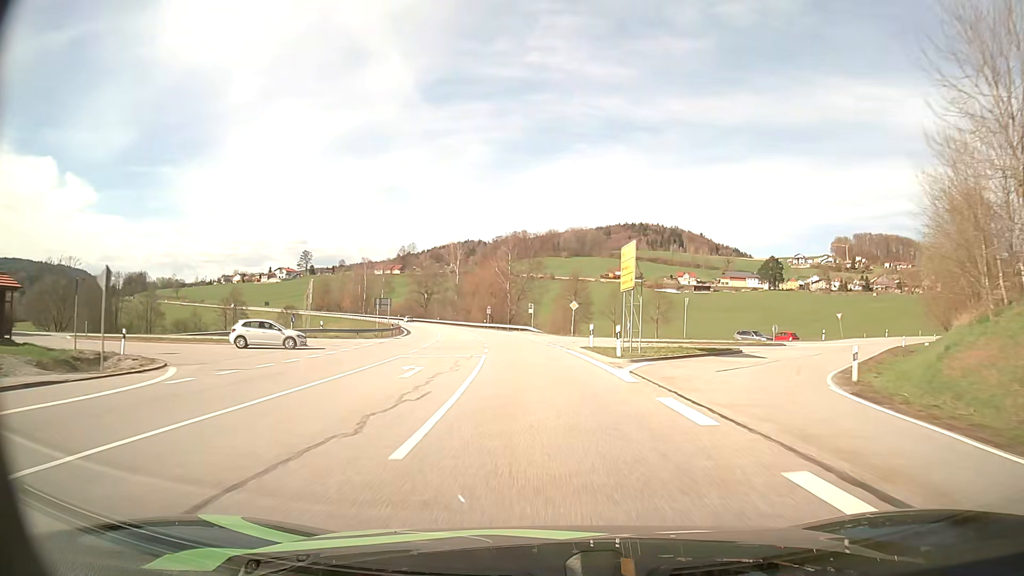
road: secondary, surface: asphalt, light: Day
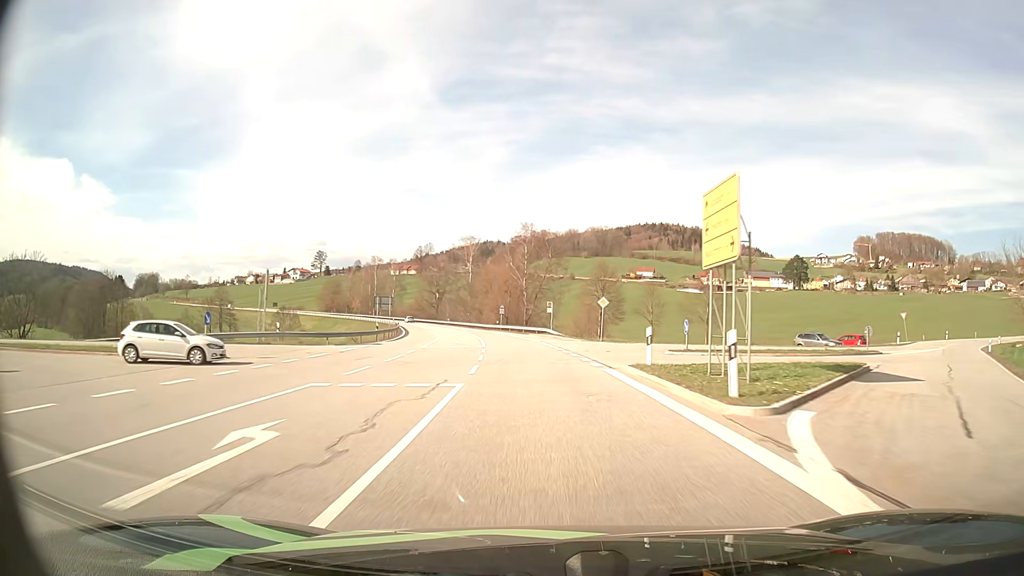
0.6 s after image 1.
(-0.2, +12.2) m; -2°
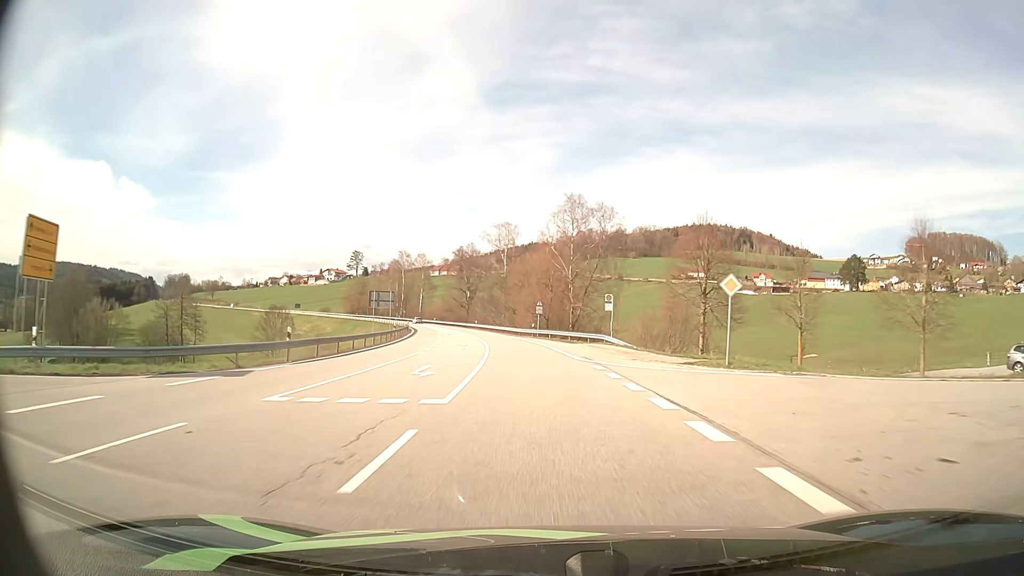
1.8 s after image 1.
(-0.7, +24.5) m; -4°
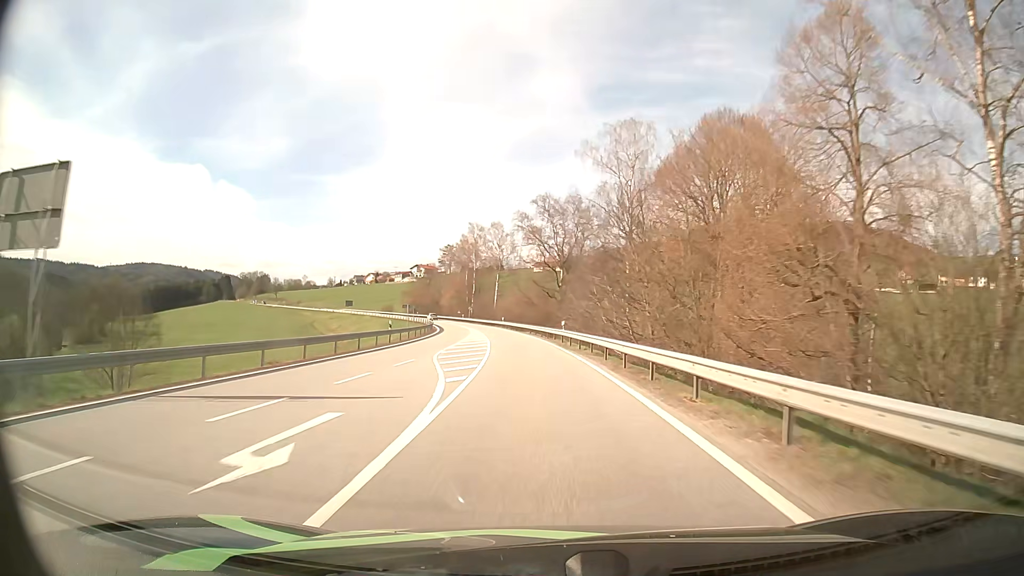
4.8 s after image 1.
(-5.0, +62.5) m; -9°
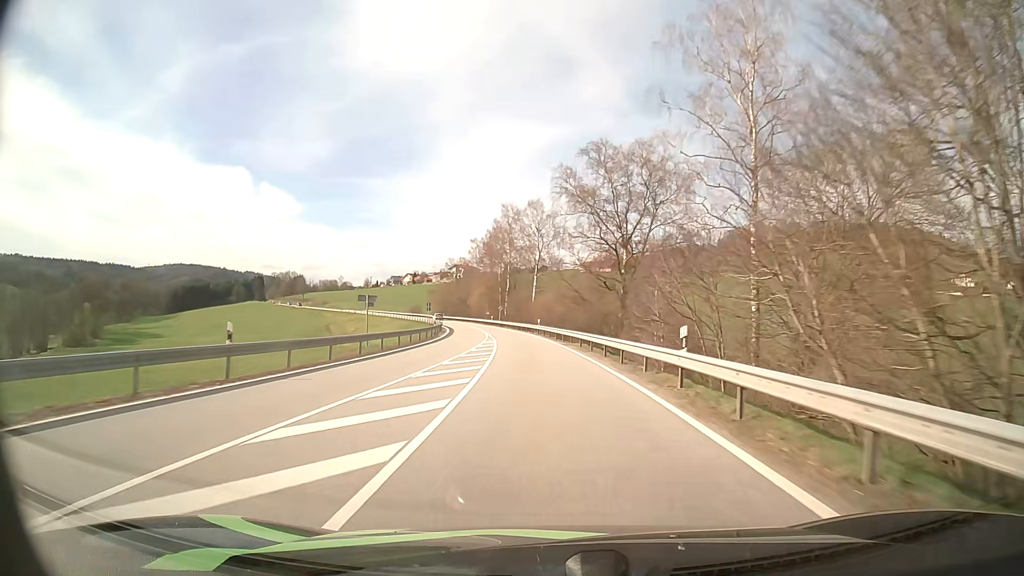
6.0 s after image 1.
(-0.9, +25.7) m; -4°
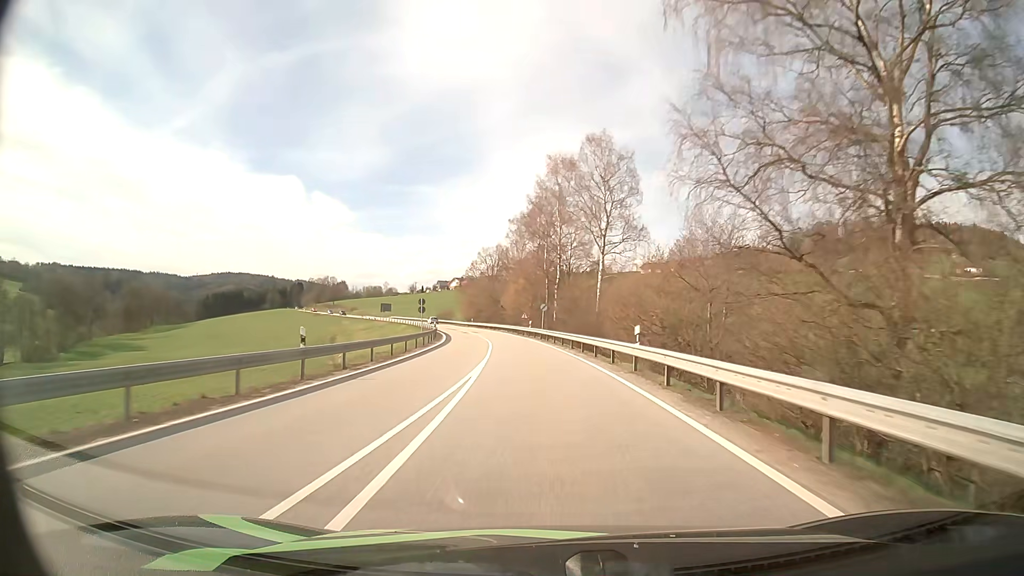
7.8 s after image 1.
(-1.5, +39.1) m; -4°
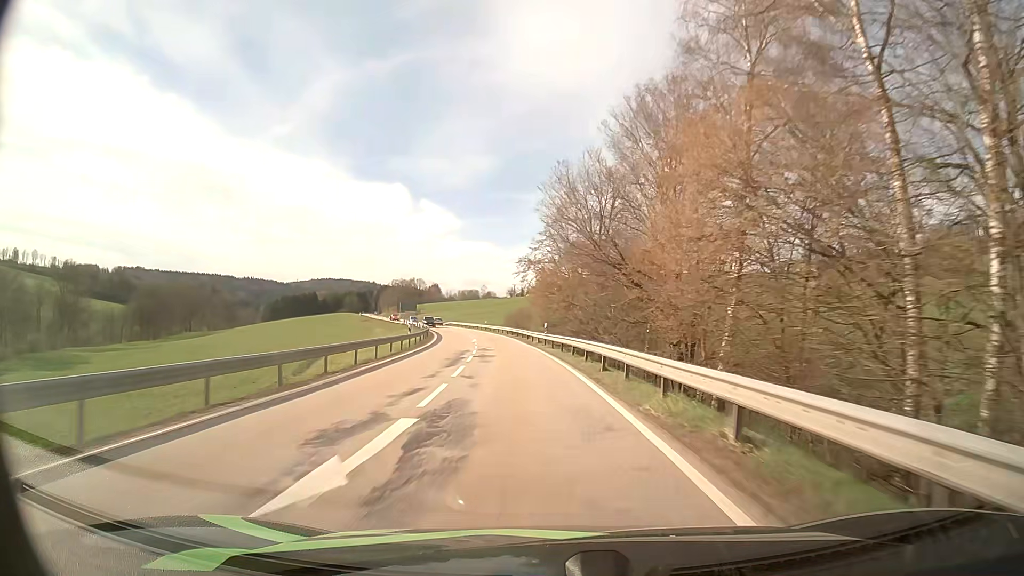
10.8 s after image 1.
(-5.3, +66.7) m; -9°
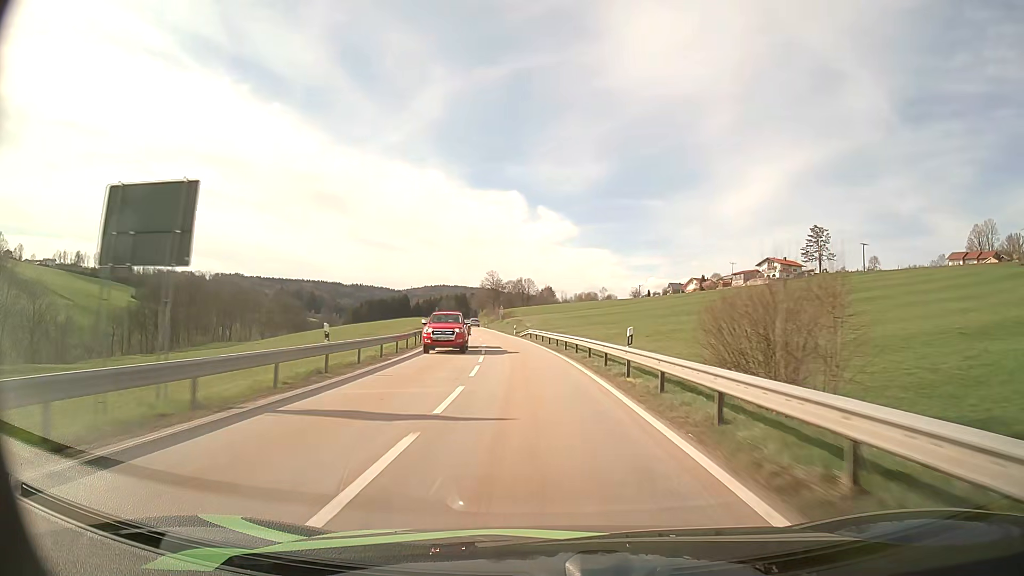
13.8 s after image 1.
(-6.9, +70.1) m; -10°
(0, +10) (0, +20) (-1, +30) (-2, +40) (-3, +50) (-4, +60) (-6, +70) (-7, +80) (-9, +89) (-10, +99) m
